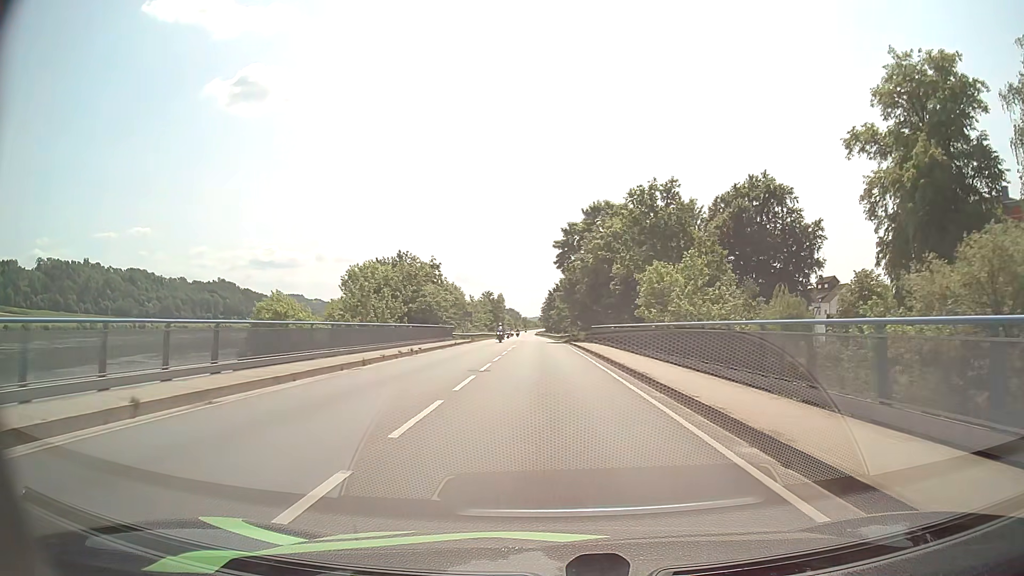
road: primary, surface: asphalt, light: Day
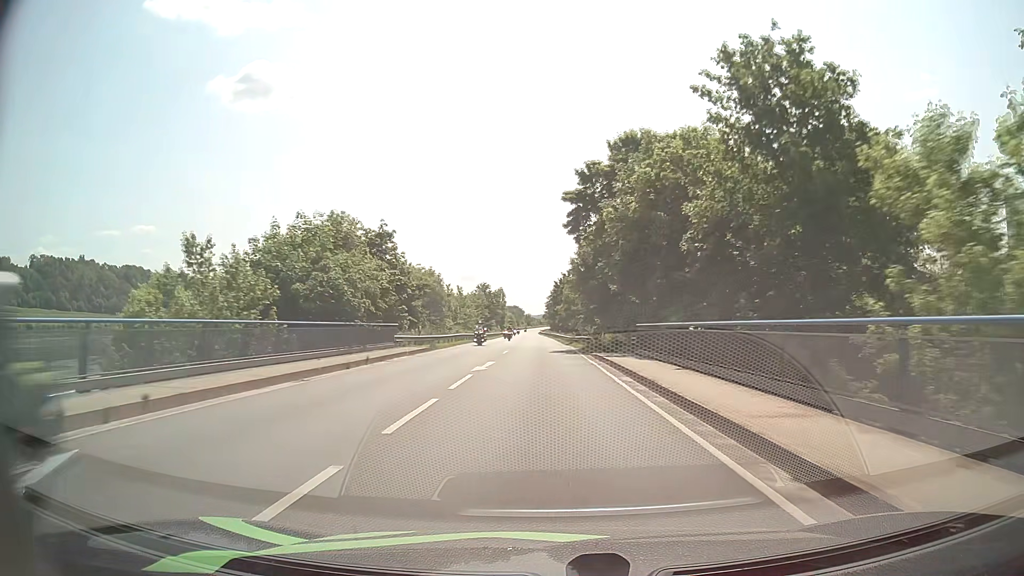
(-0.1, +23.7) m; 0°
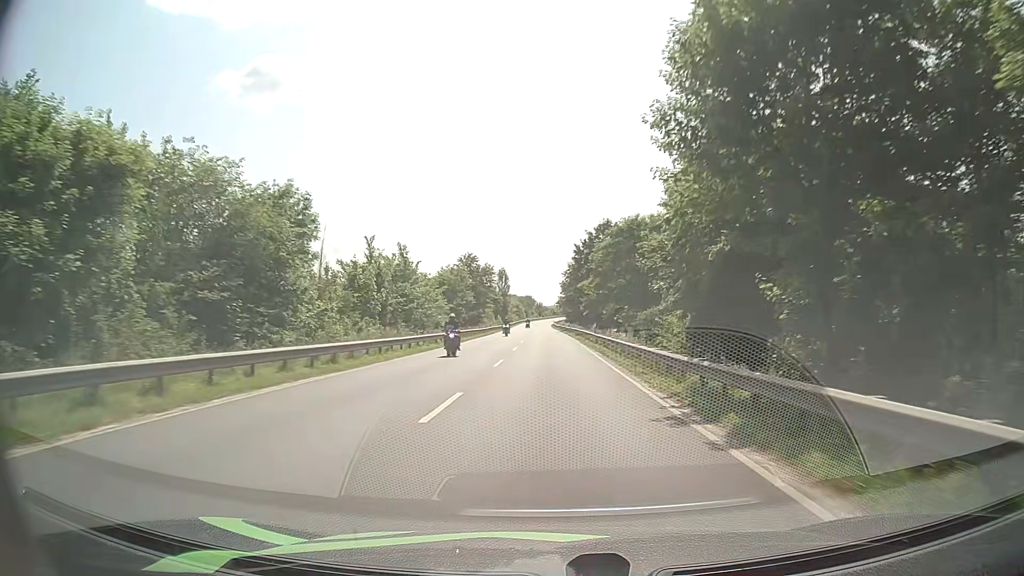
(-0.5, +47.5) m; -1°
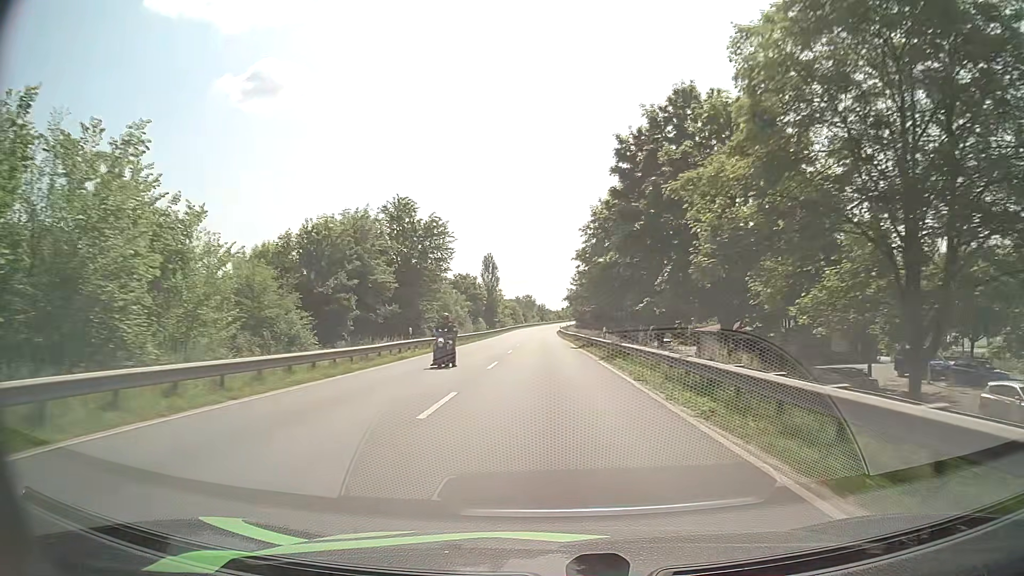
(-0.1, +47.6) m; 0°
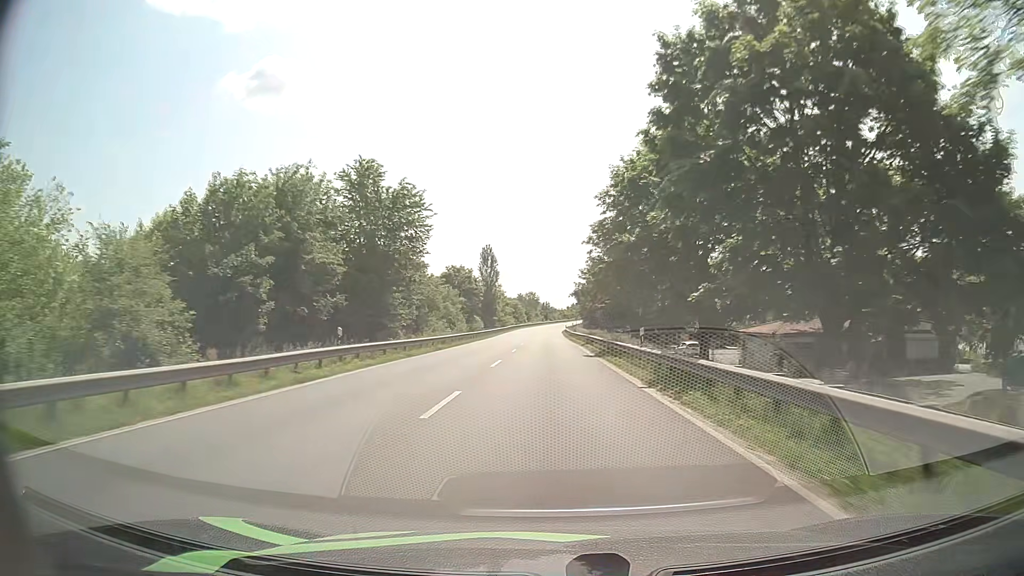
(0.0, +11.8) m; 0°
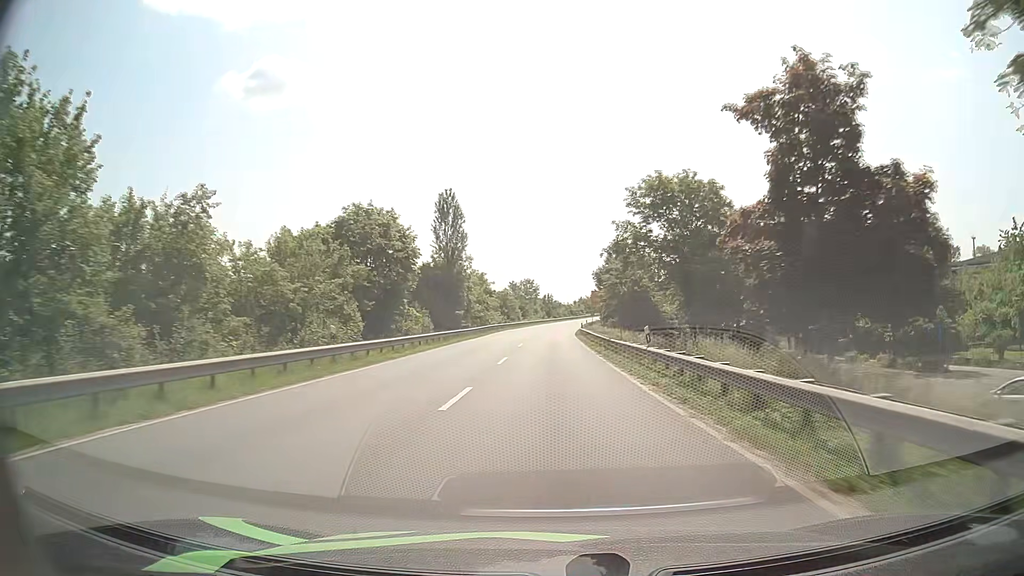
(-0.2, +47.3) m; 0°
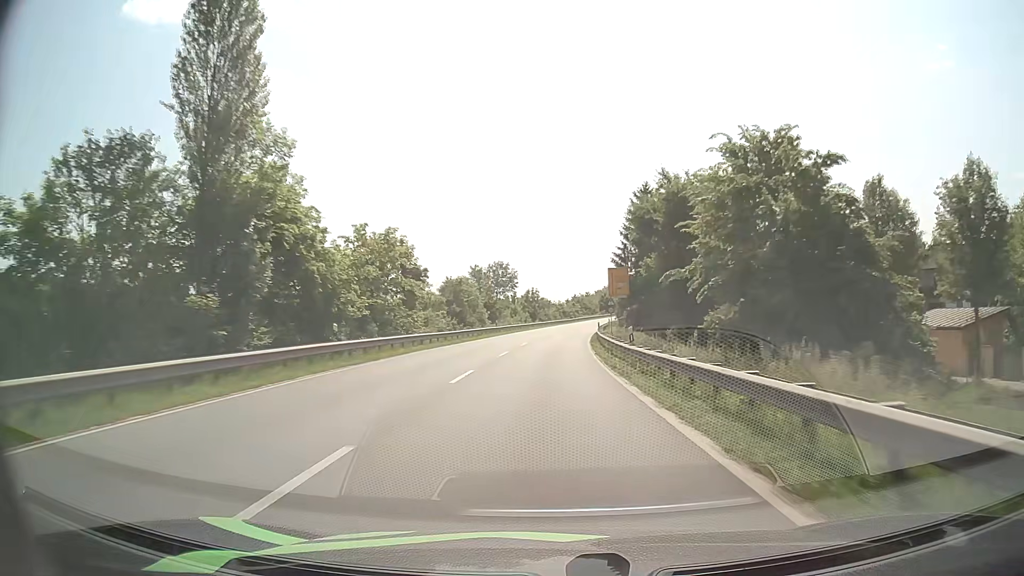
(+0.3, +47.2) m; +1°
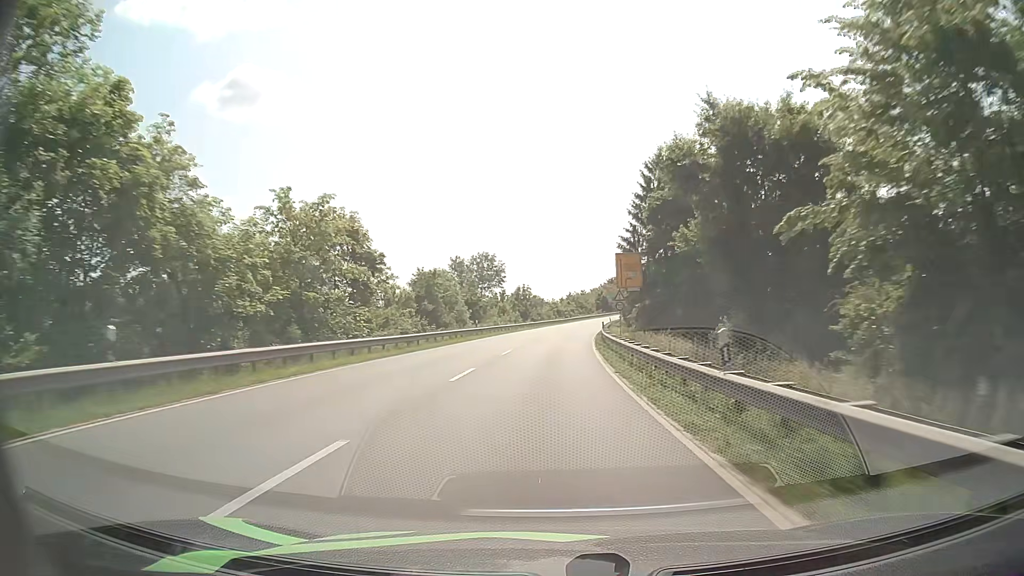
(0.0, +11.8) m; 0°
(0, +10) (0, +20) (+1, +30) (+1, +40) (+1, +50) (+2, +60) (+3, +70) (+4, +80) (+6, +90) (+7, +100) m
